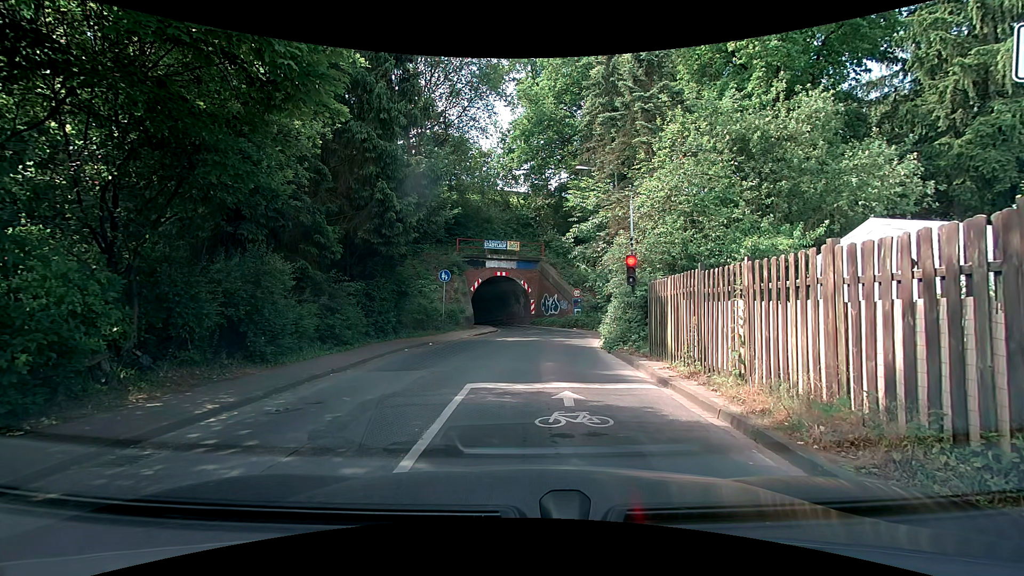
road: tertiary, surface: asphalt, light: Day
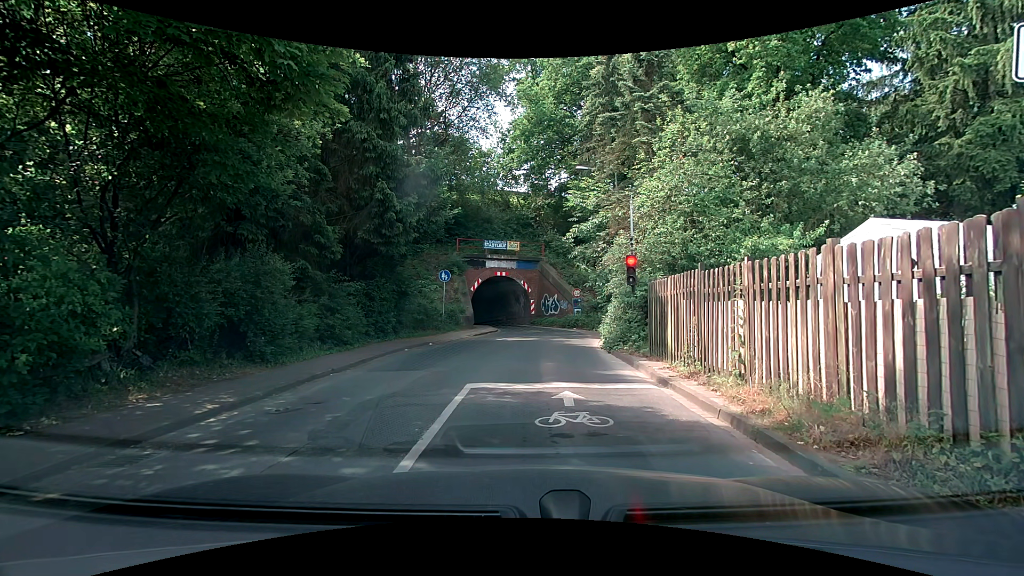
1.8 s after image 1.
(0.0, 0.0) m; 0°
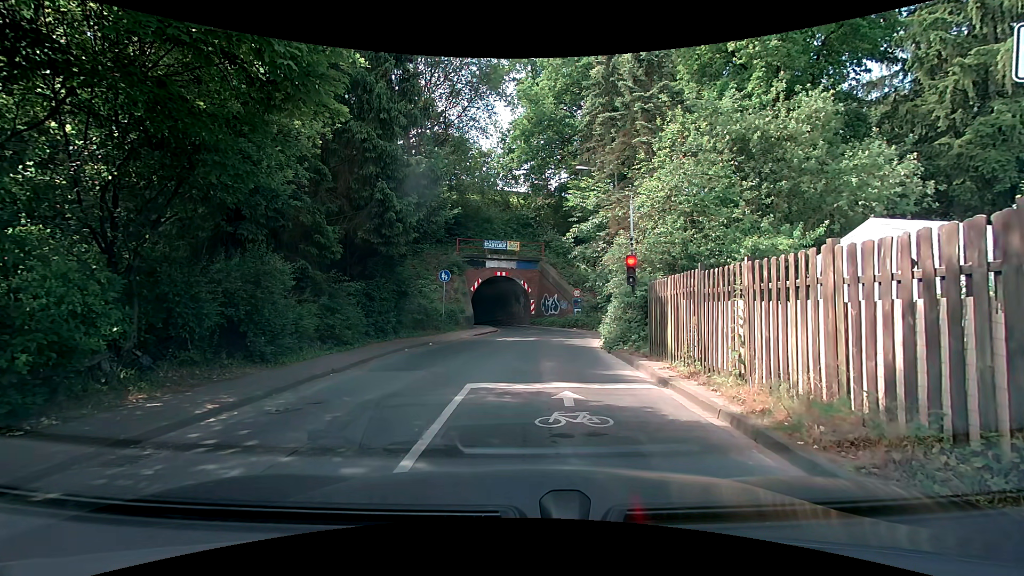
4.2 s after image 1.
(0.0, 0.0) m; 0°
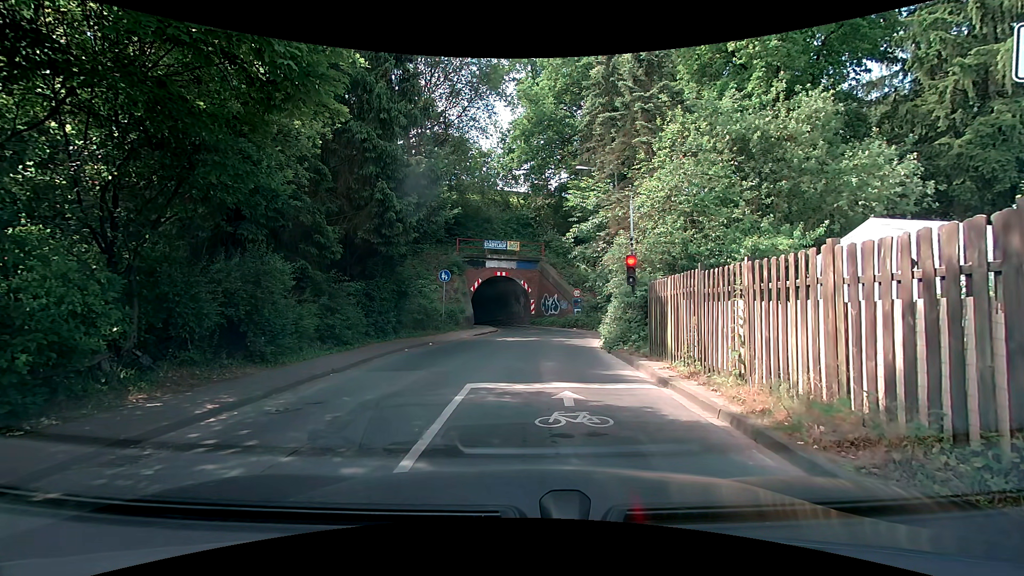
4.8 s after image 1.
(0.0, 0.0) m; 0°
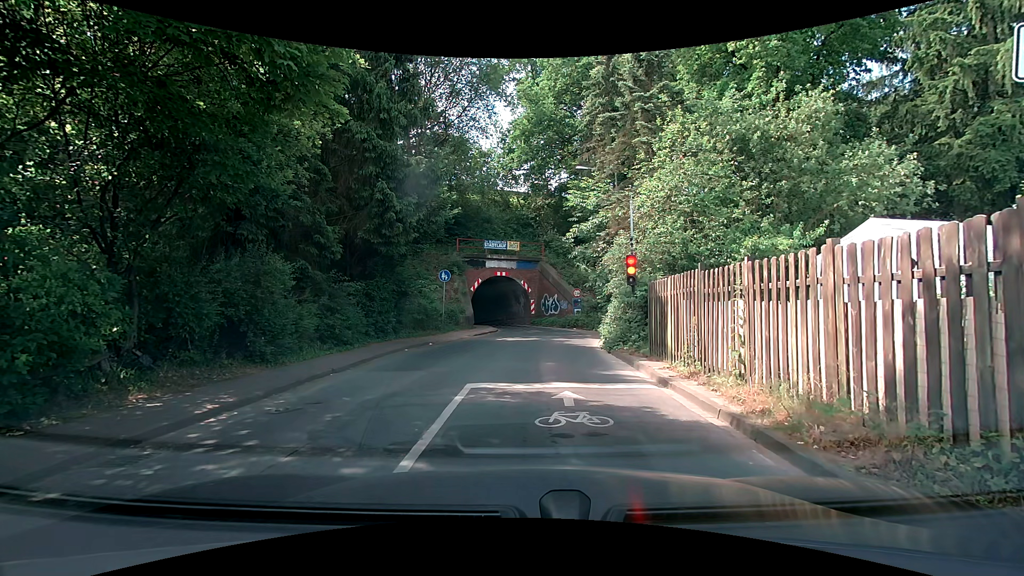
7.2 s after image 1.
(0.0, 0.0) m; 0°
